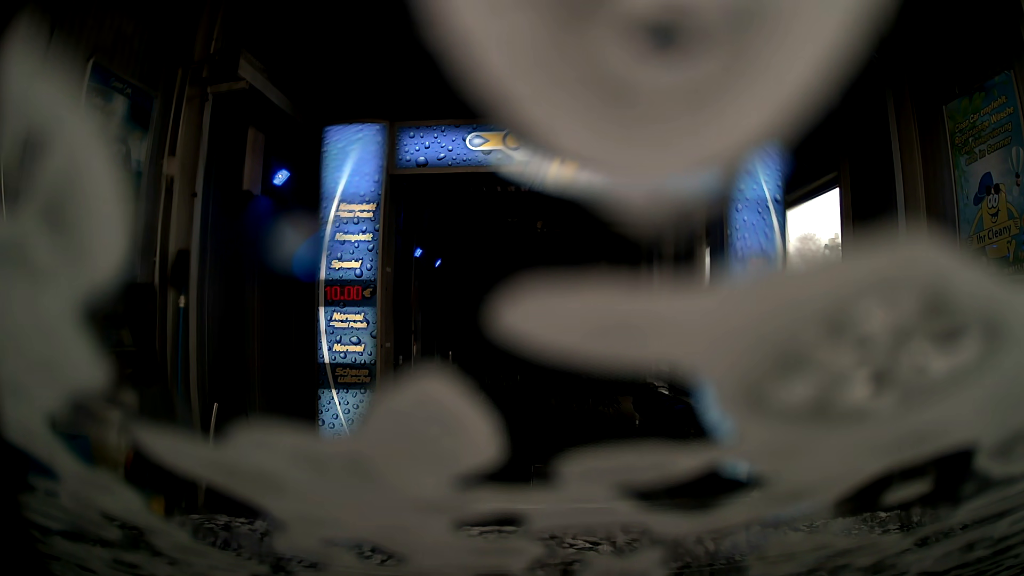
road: service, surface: asphalt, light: Day
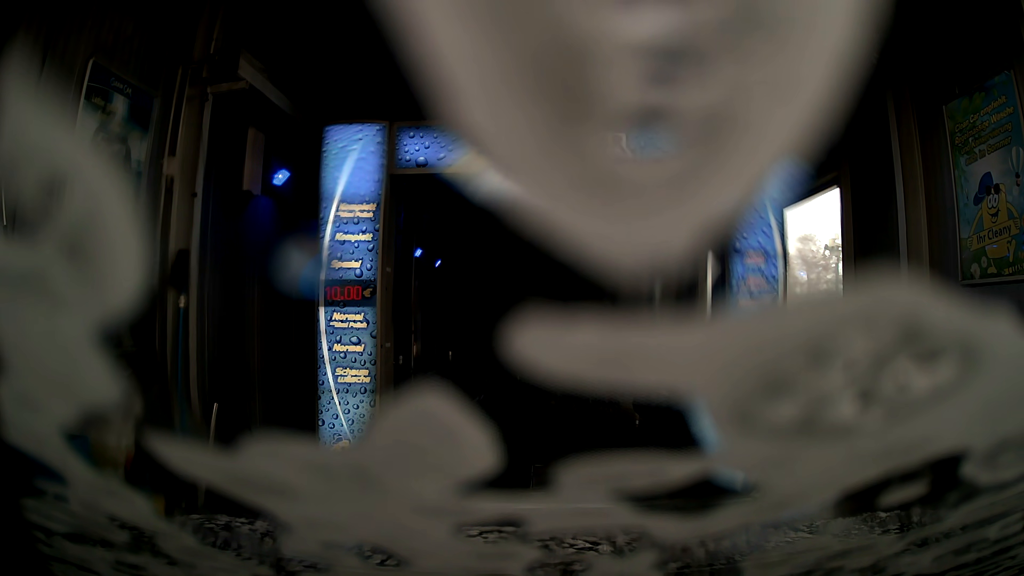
(0.0, 0.0) m; 0°
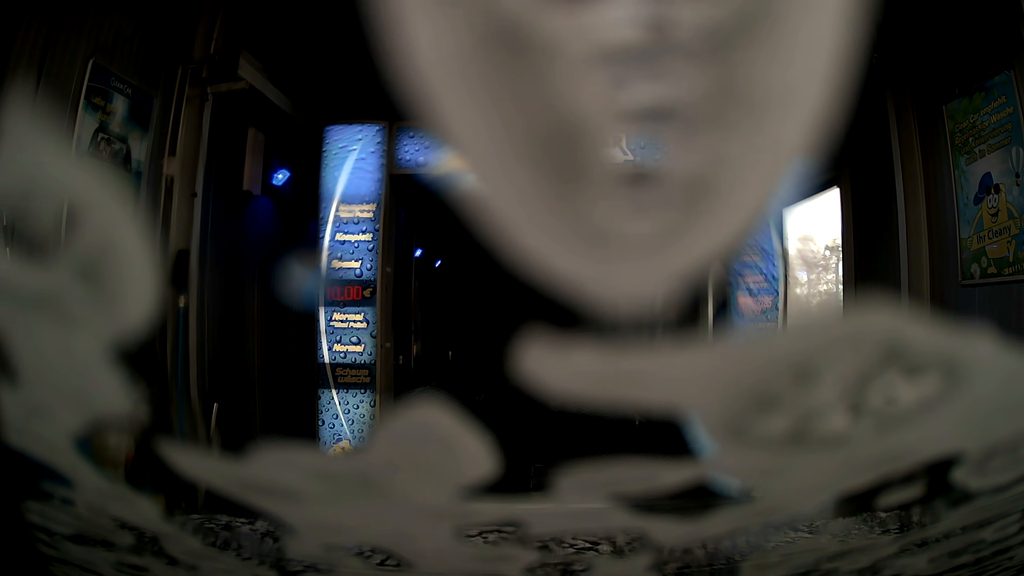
(0.0, 0.0) m; 0°
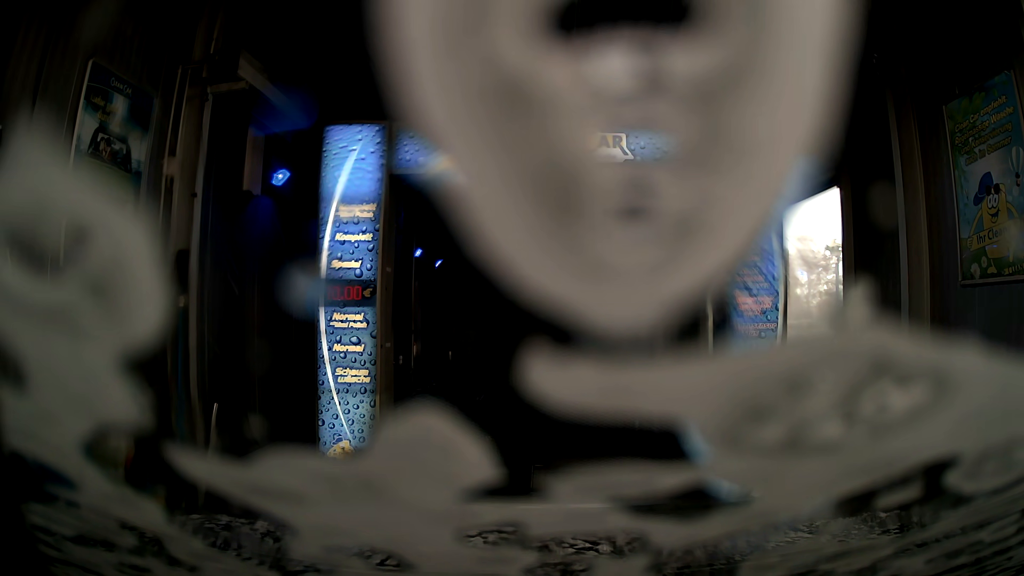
(0.0, 0.0) m; 0°
